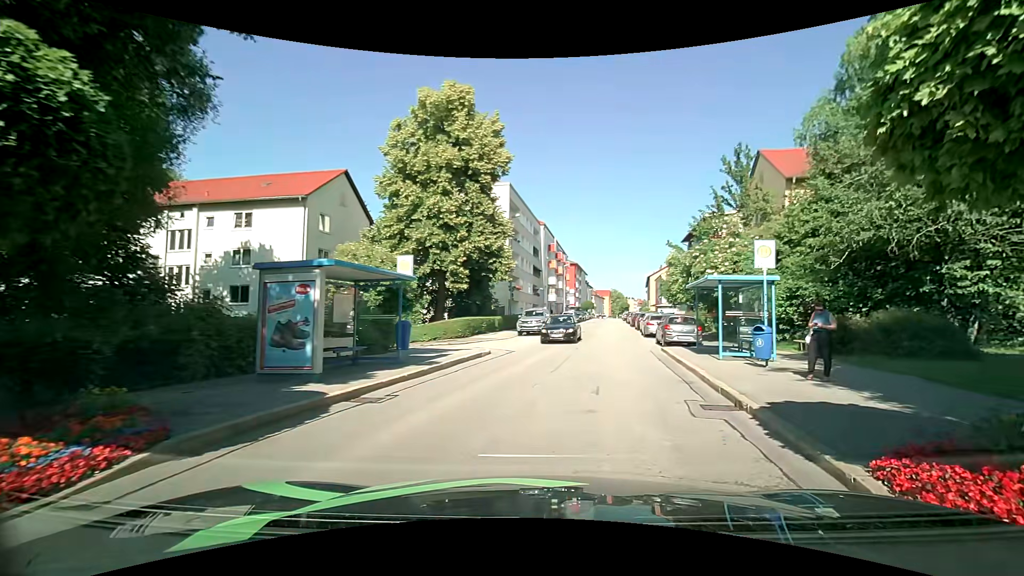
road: tertiary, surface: asphalt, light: Day
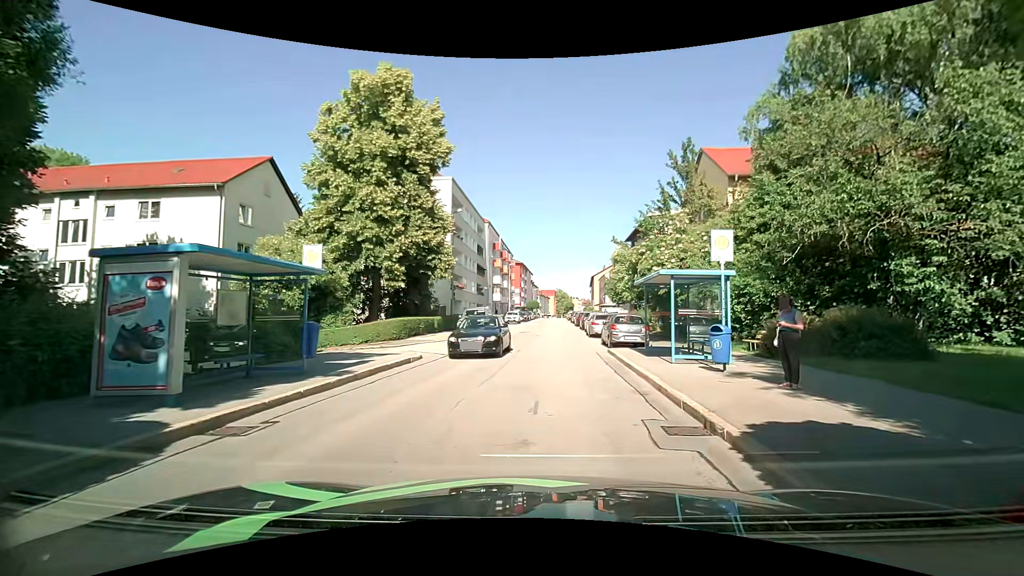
(+0.1, +1.9) m; +4°
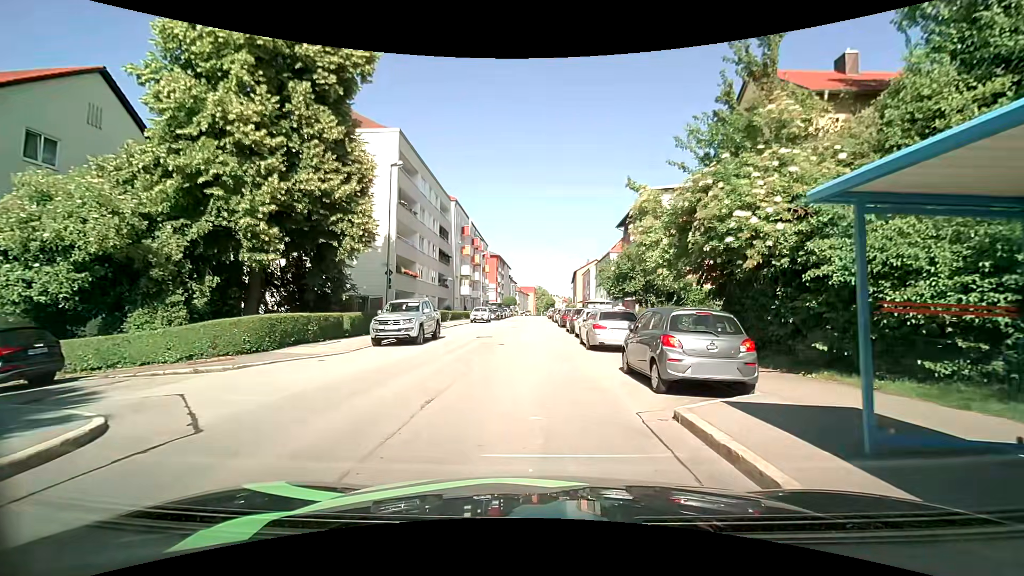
(+0.7, +12.5) m; +3°
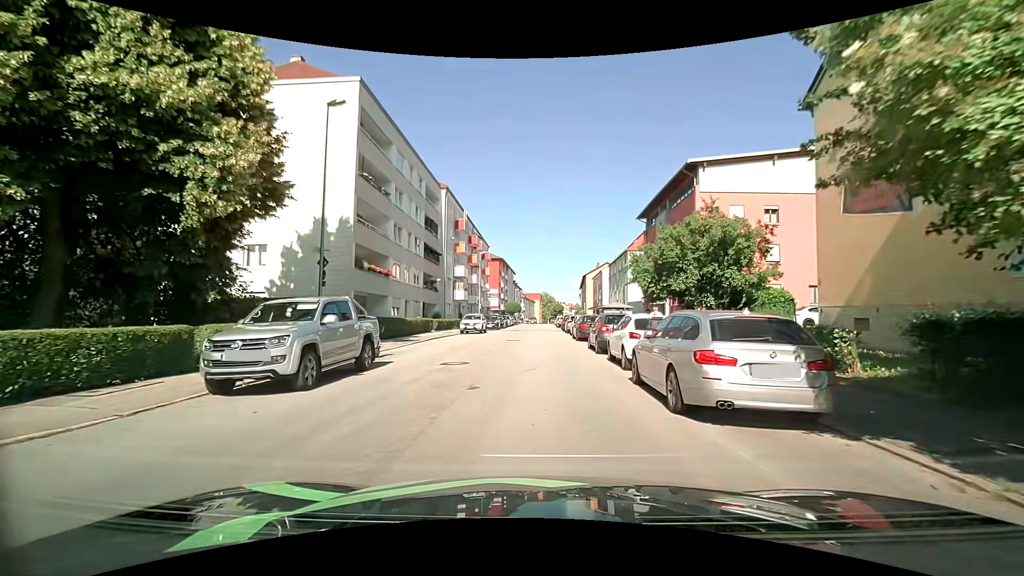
(0.0, +10.2) m; 0°
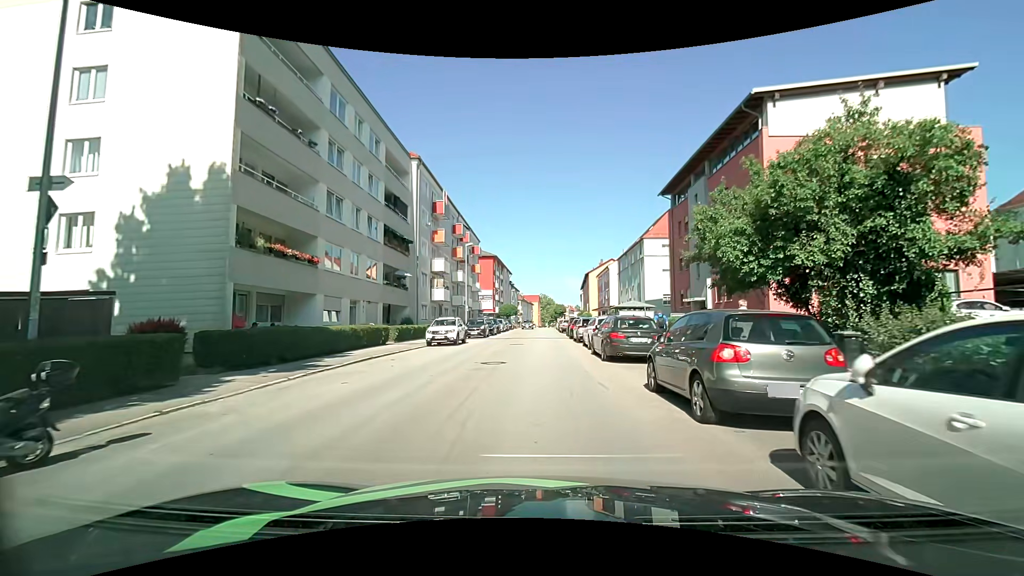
(-0.2, +11.4) m; -1°
